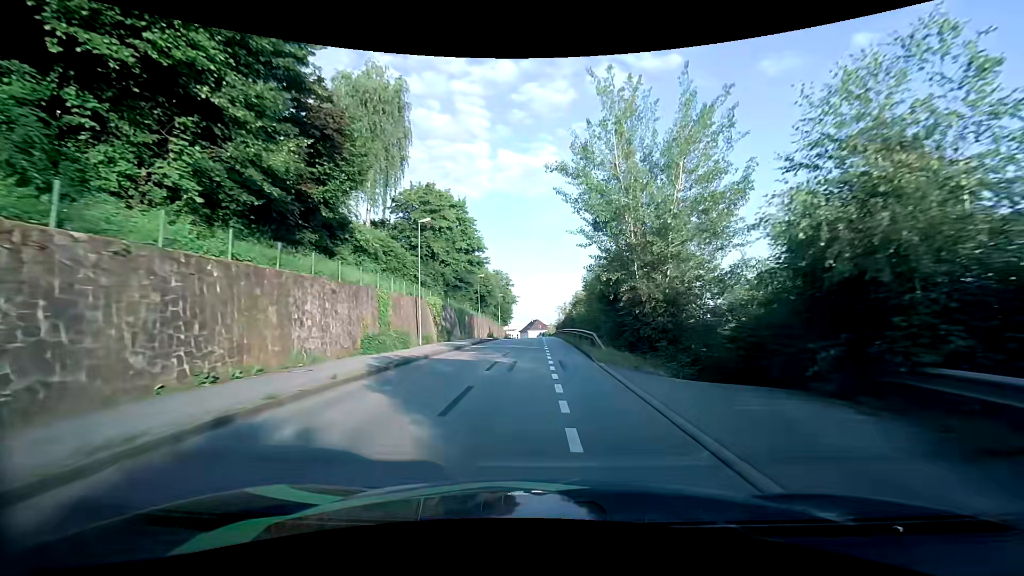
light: Day
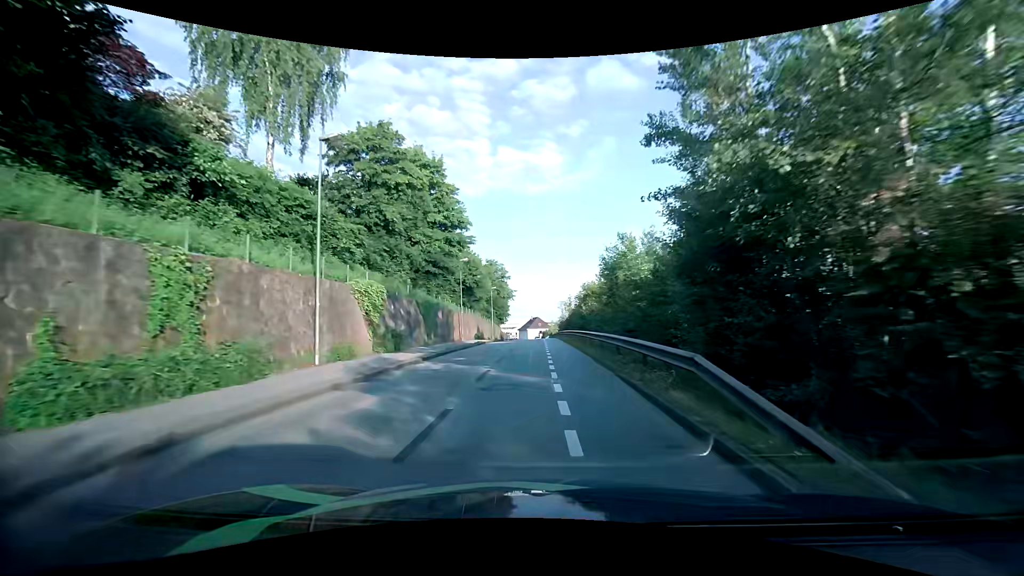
(0.0, +14.3) m; -1°
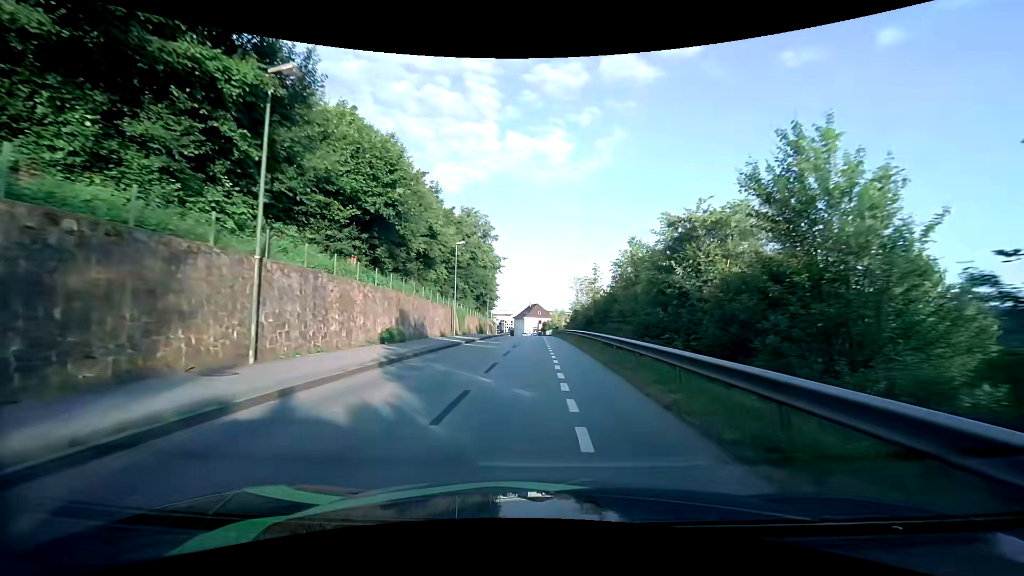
(+0.2, +34.6) m; 0°
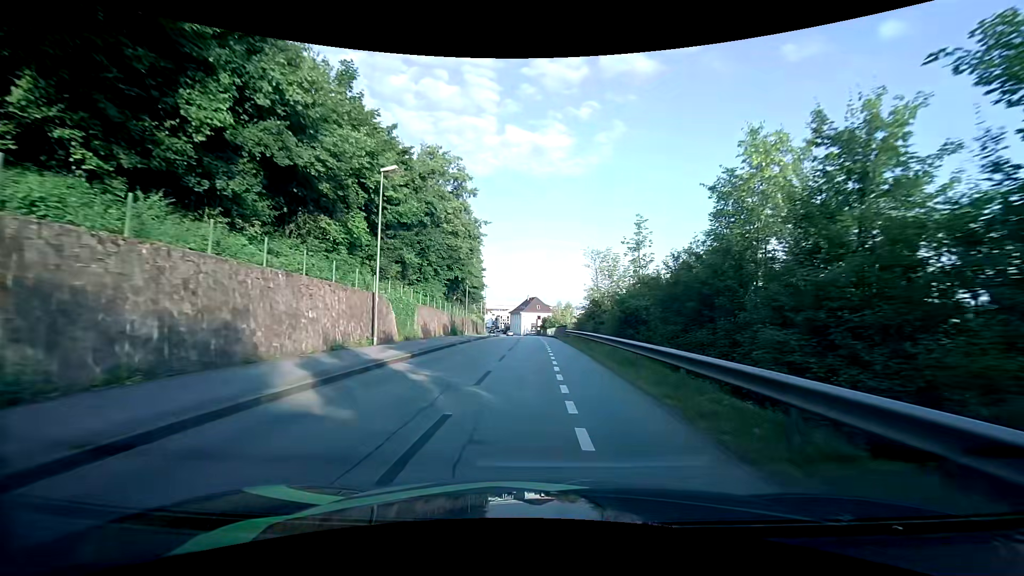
(0.0, +20.2) m; 0°
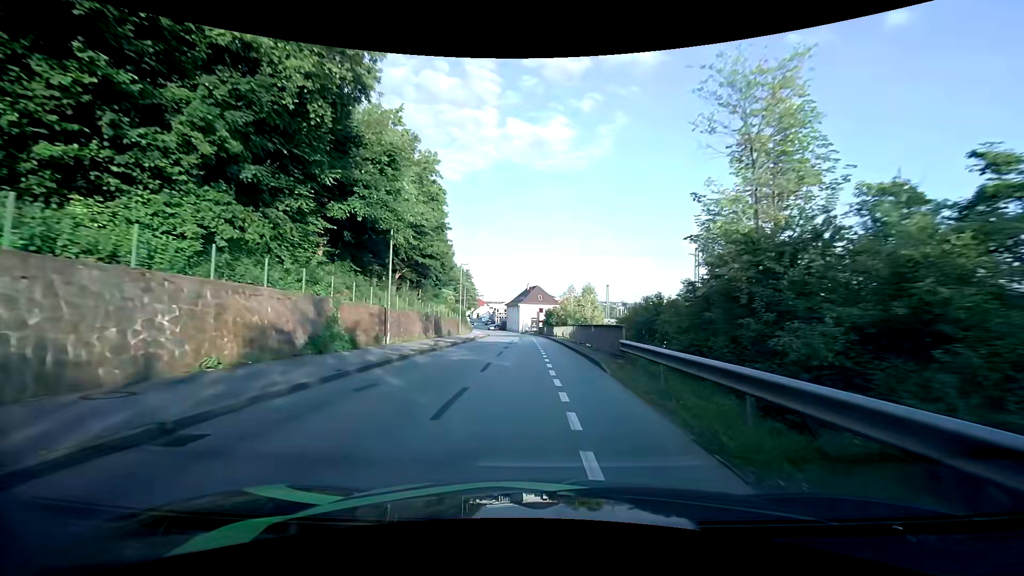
(+0.1, +27.4) m; 0°
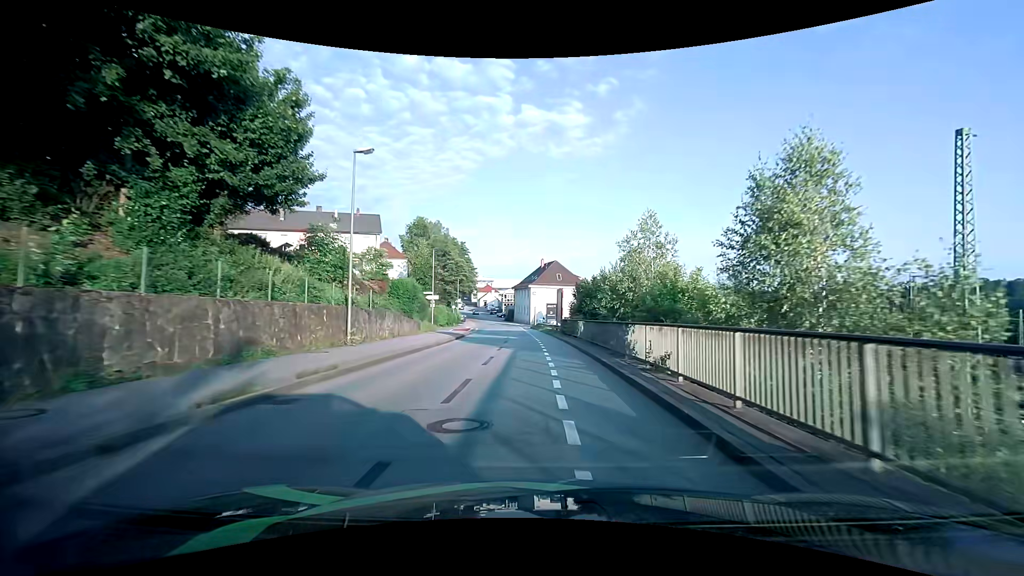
(-0.6, +35.1) m; -2°
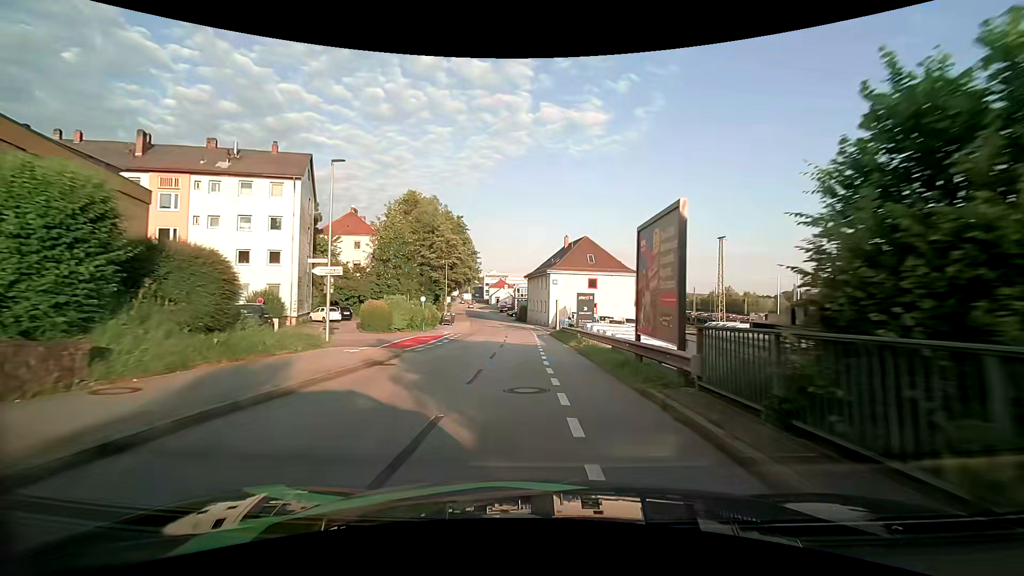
(-0.3, +28.1) m; -2°
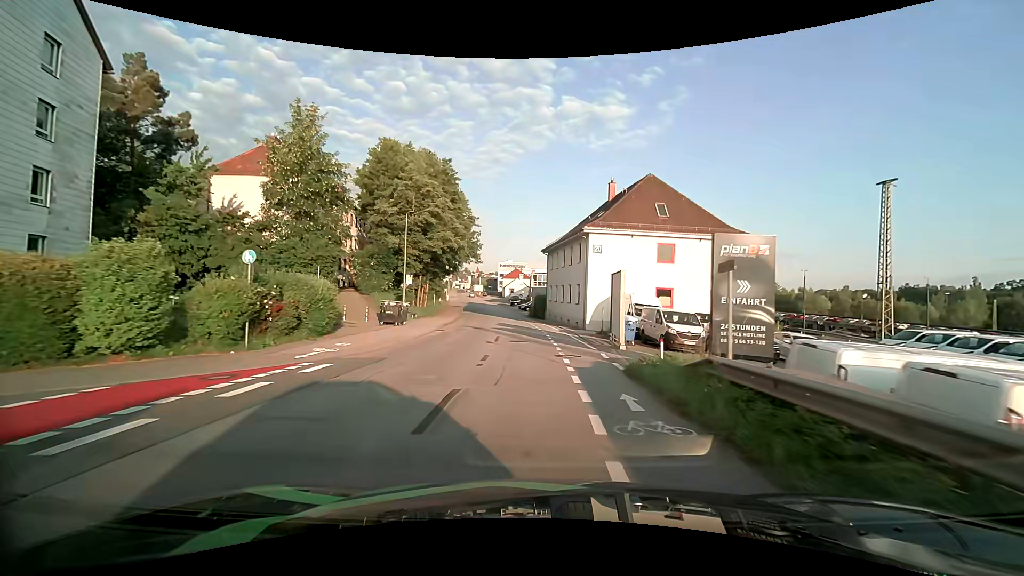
(-0.6, +28.3) m; -2°
(0, +10) (0, +20) (-1, +30) (-1, +40) (-2, +50) (-4, +60) (-5, +70) (-7, +80) (-9, +89) (-10, +99) m
